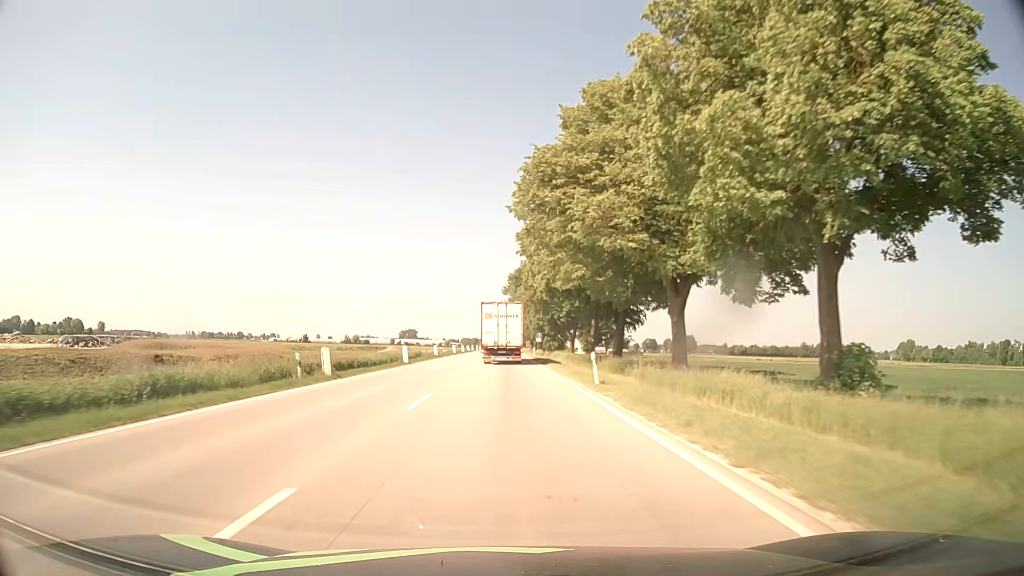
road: unclassified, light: Day
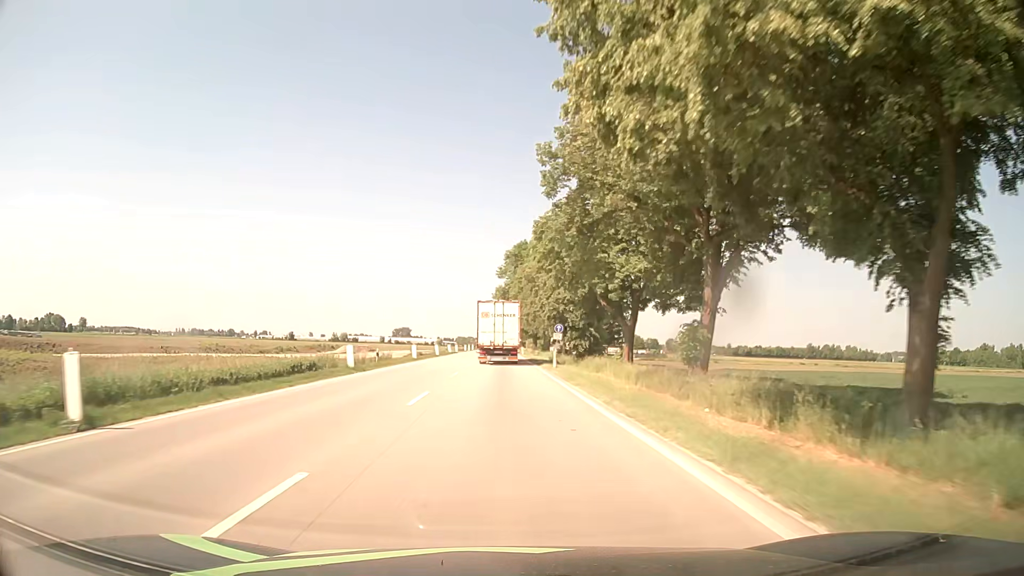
(+0.4, +35.0) m; +1°
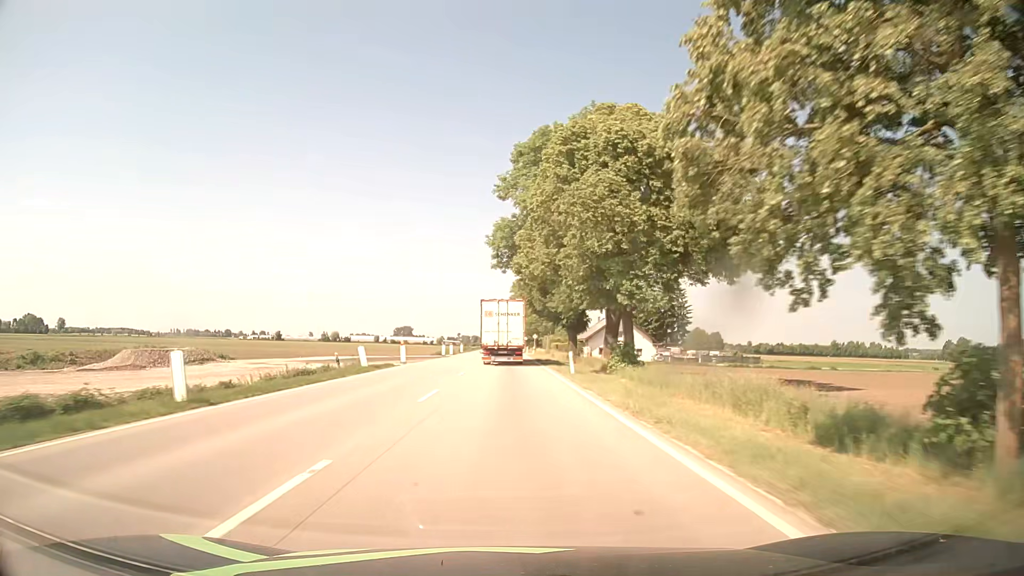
(-0.6, +59.0) m; -1°
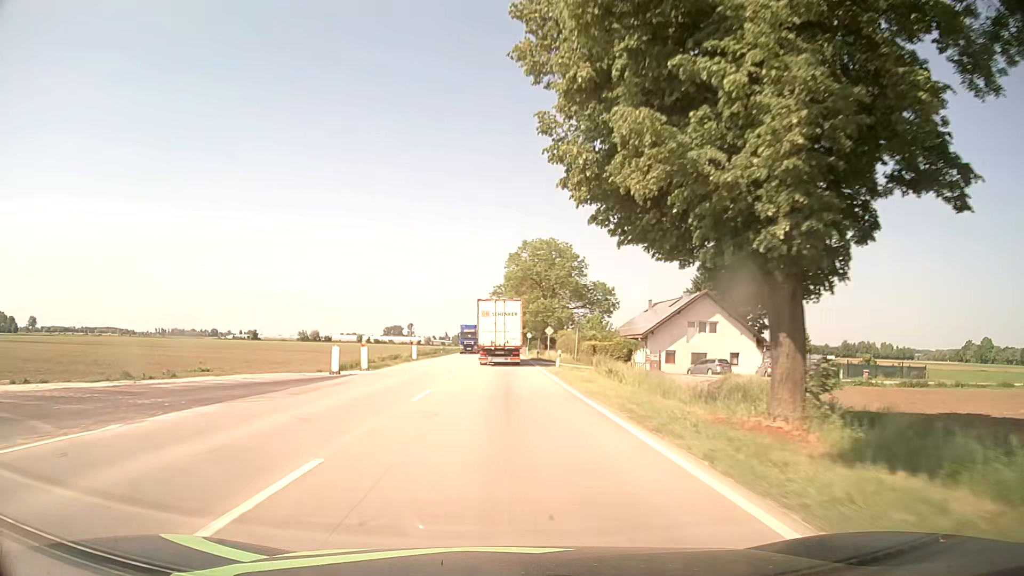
(+0.1, +47.9) m; 0°
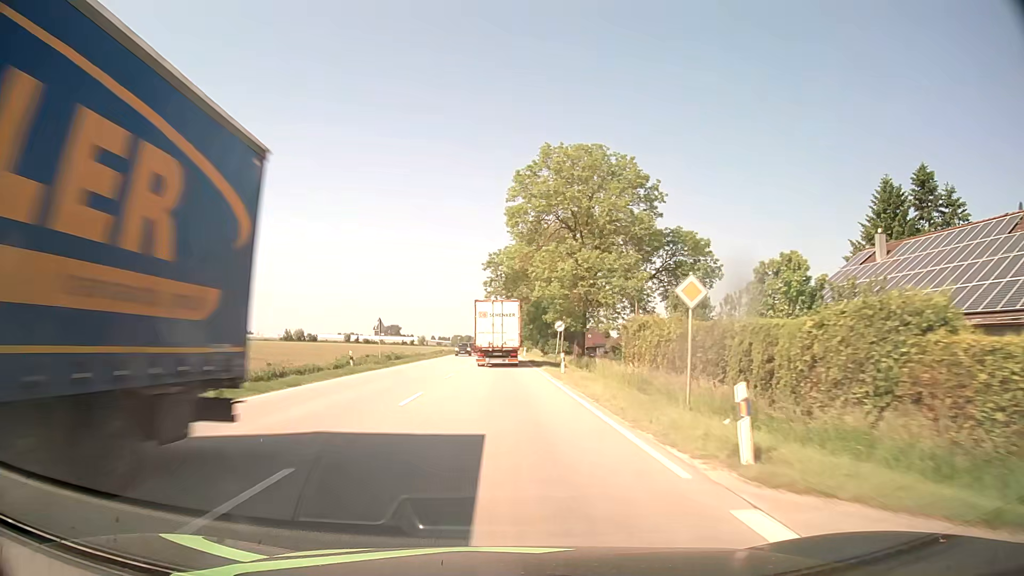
(+0.1, +48.5) m; 0°
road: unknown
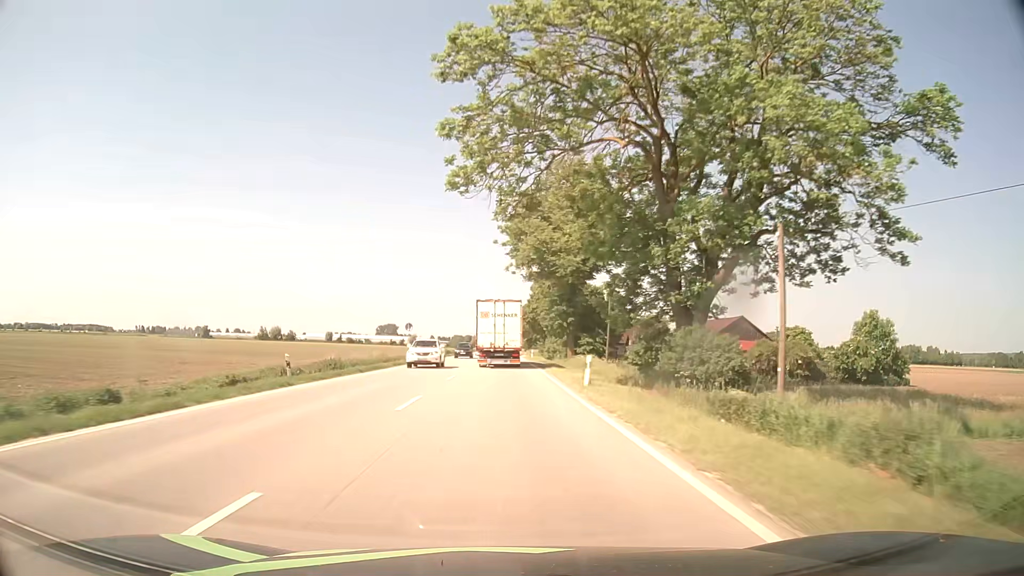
(-0.3, +61.2) m; 0°
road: primary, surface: asphalt
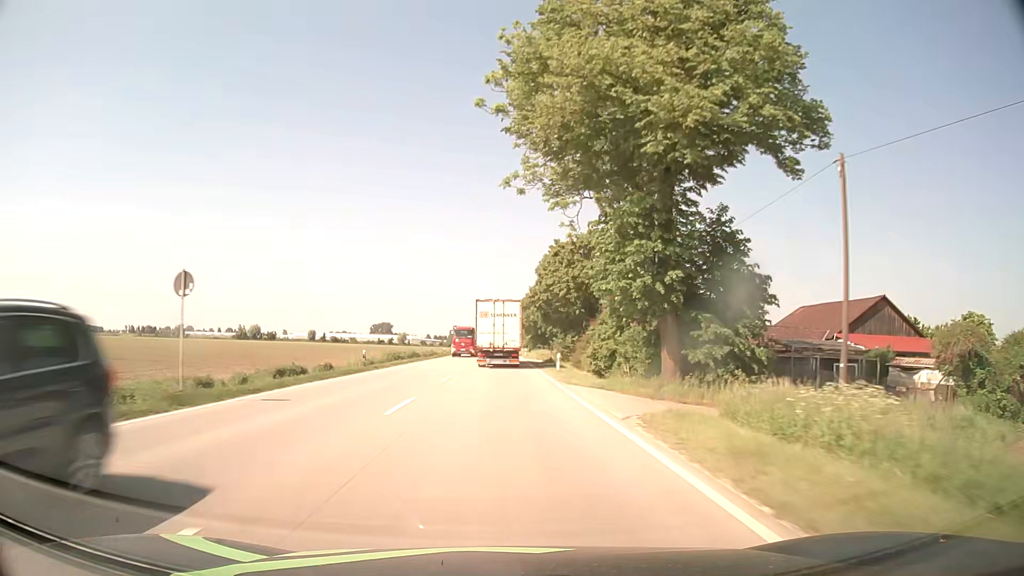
(0.0, +37.0) m; 0°
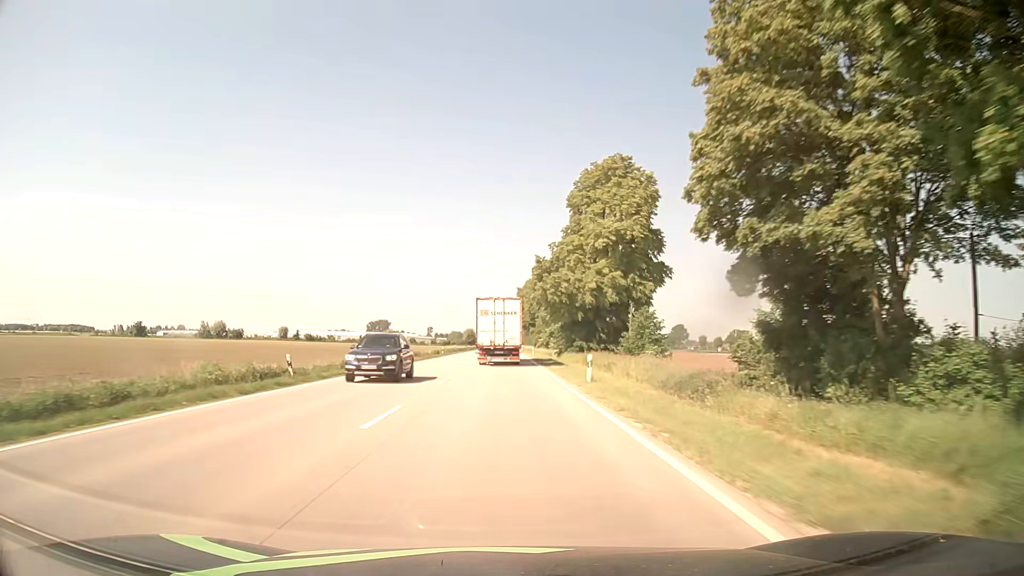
(-0.2, +62.4) m; -1°
(0, +10) (0, +20) (0, +30) (+1, +40) (+1, +50) (+1, +60) (+1, +70) (+1, +80) (+2, +90) (+2, +100) m
